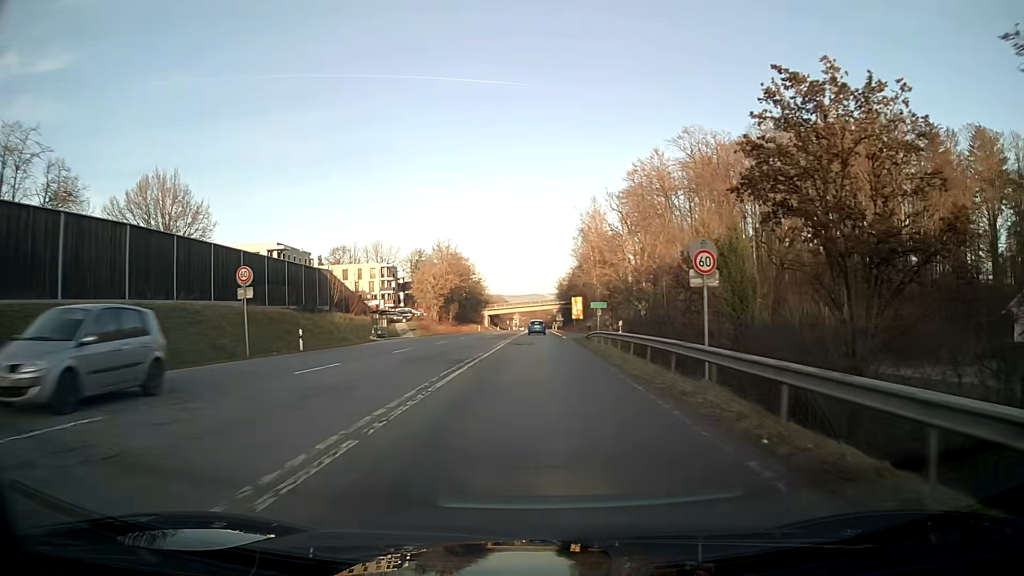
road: secondary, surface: asphalt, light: Day
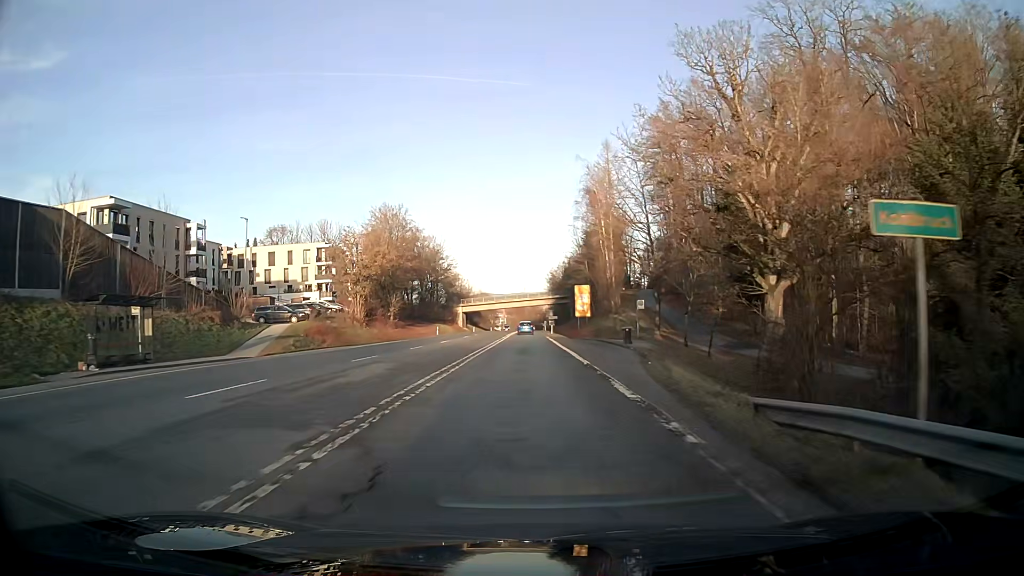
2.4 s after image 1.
(+0.4, +39.1) m; +1°
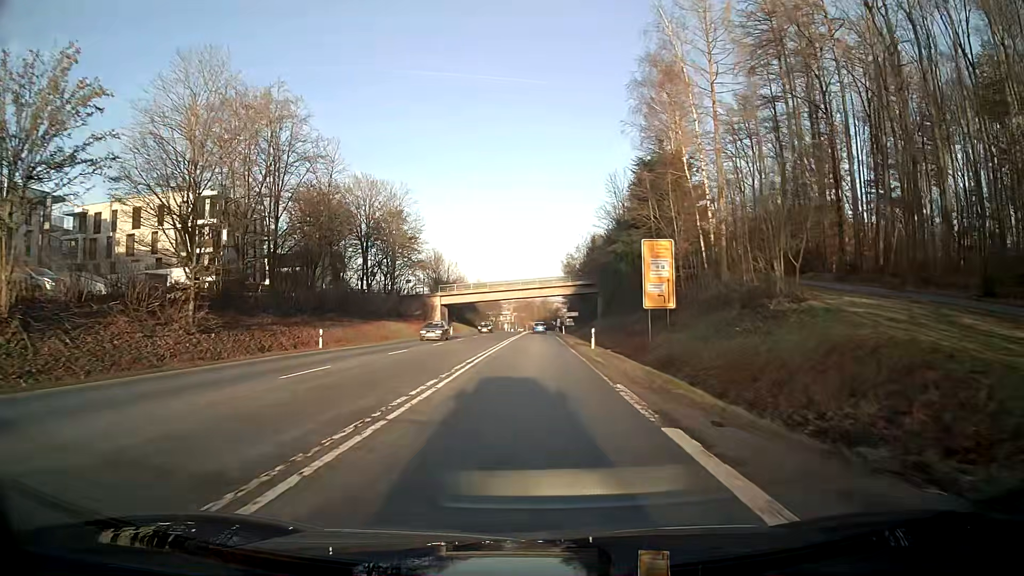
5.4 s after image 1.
(-0.2, +46.9) m; -1°
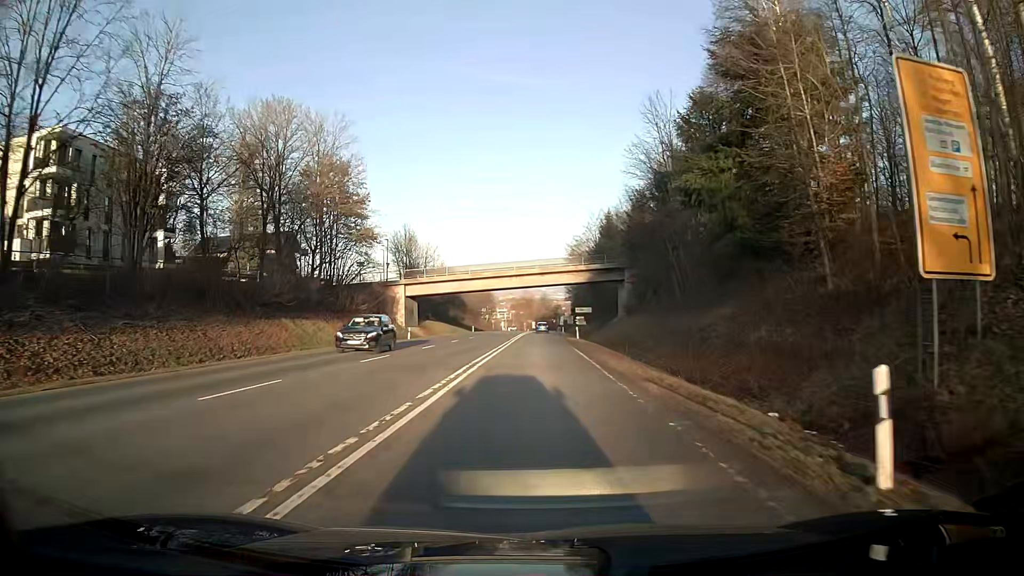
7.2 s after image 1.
(0.0, +27.7) m; 0°
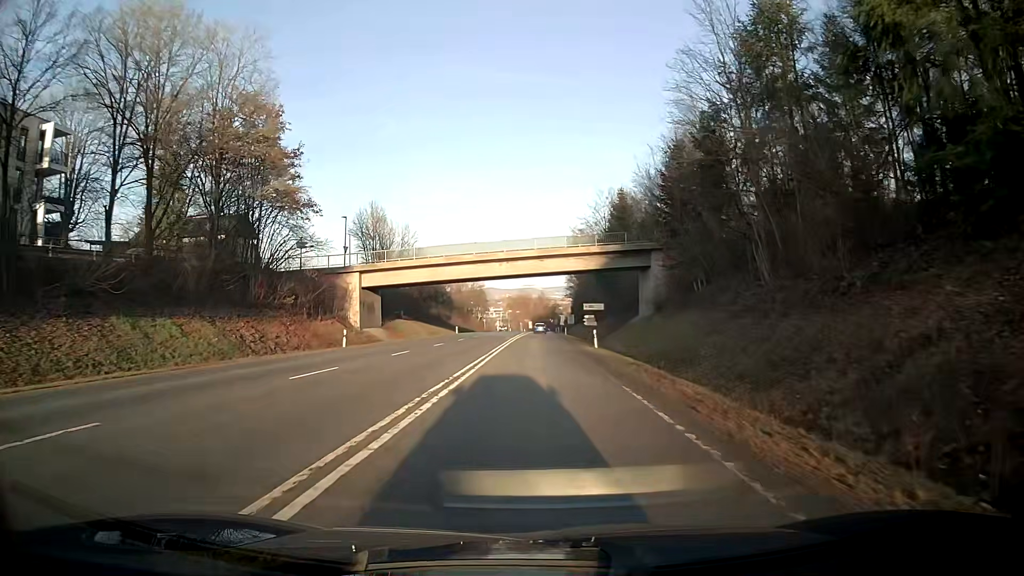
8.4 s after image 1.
(0.0, +18.4) m; 0°
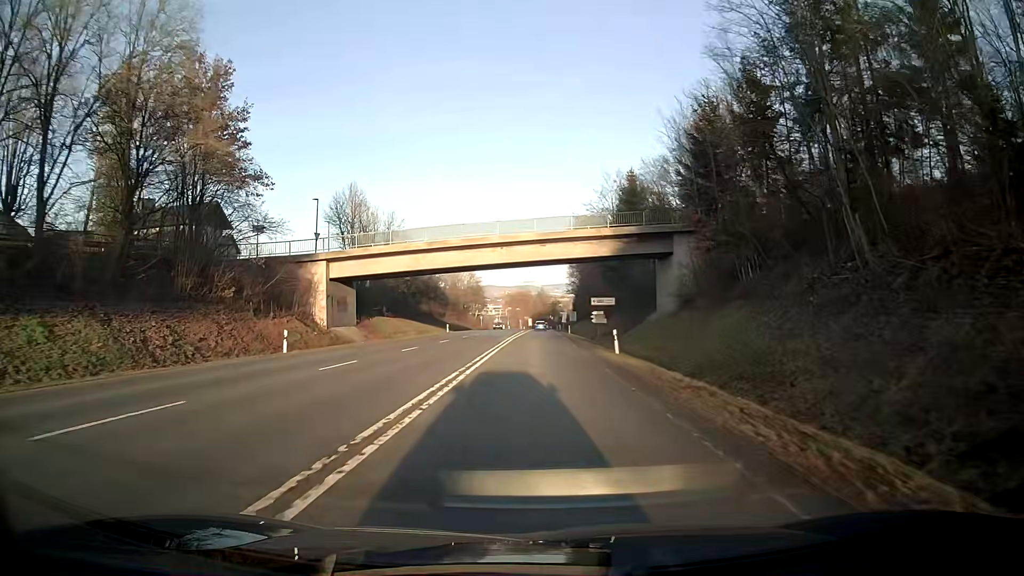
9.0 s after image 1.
(0.0, +9.2) m; 0°
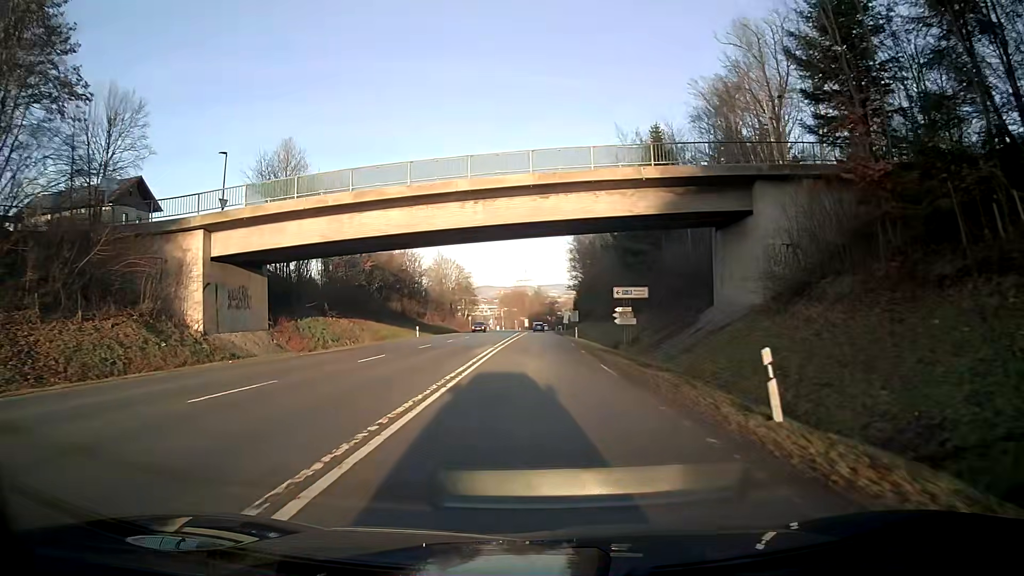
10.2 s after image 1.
(+0.1, +18.4) m; 0°
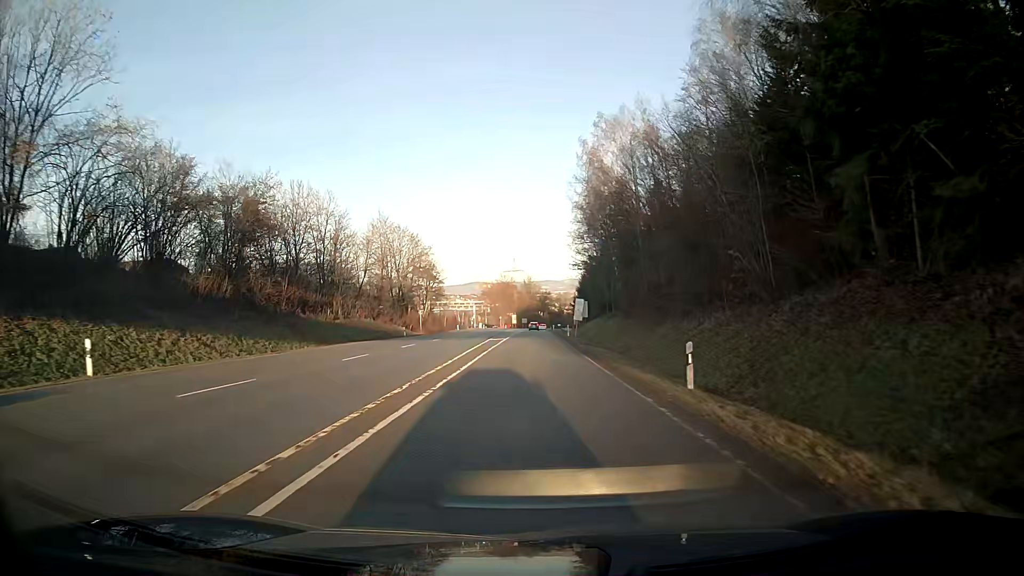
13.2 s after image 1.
(+0.2, +45.8) m; 0°
(0, +10) (0, +20) (0, +30) (0, +40) (0, +50) (0, +60) (0, +70) (0, +80) (0, +90) (0, +100) m
